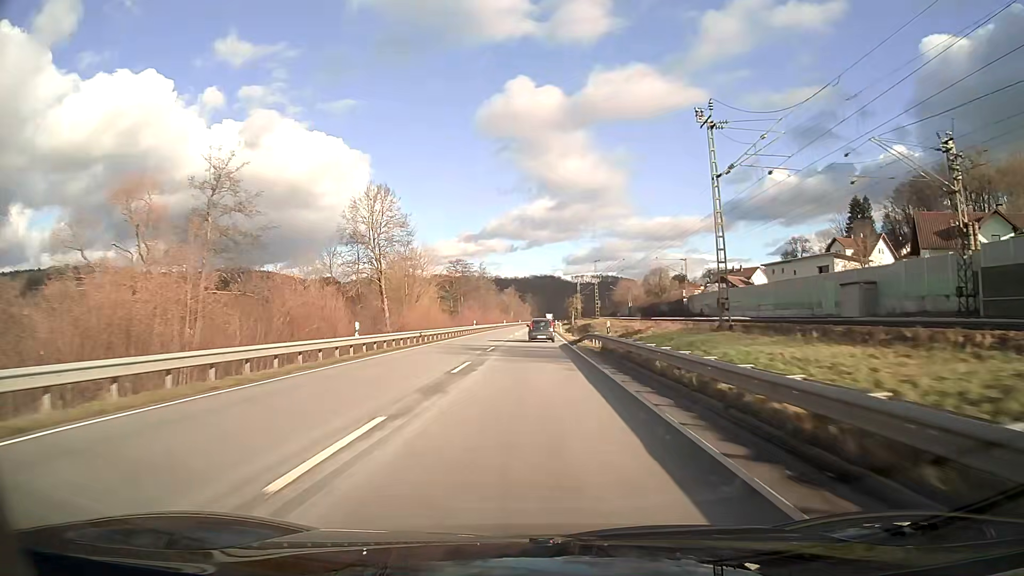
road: primary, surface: asphalt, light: Day
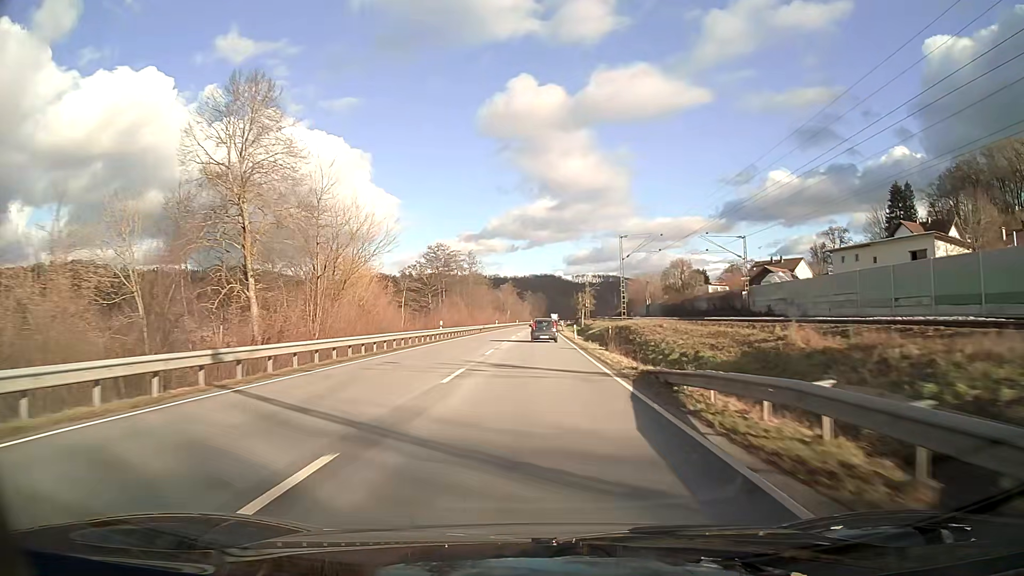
(0.0, +26.8) m; 0°
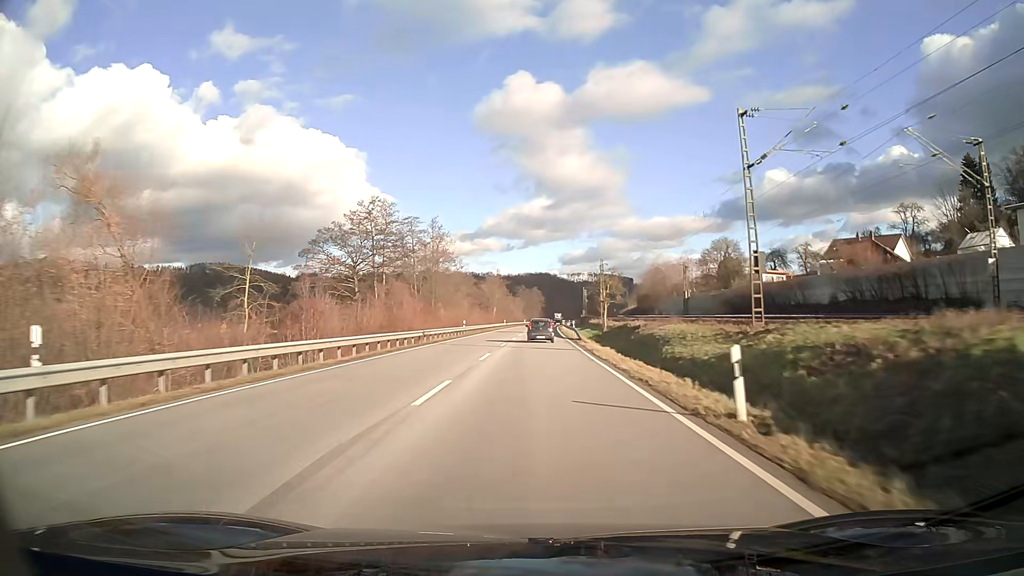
(+0.2, +40.2) m; 0°
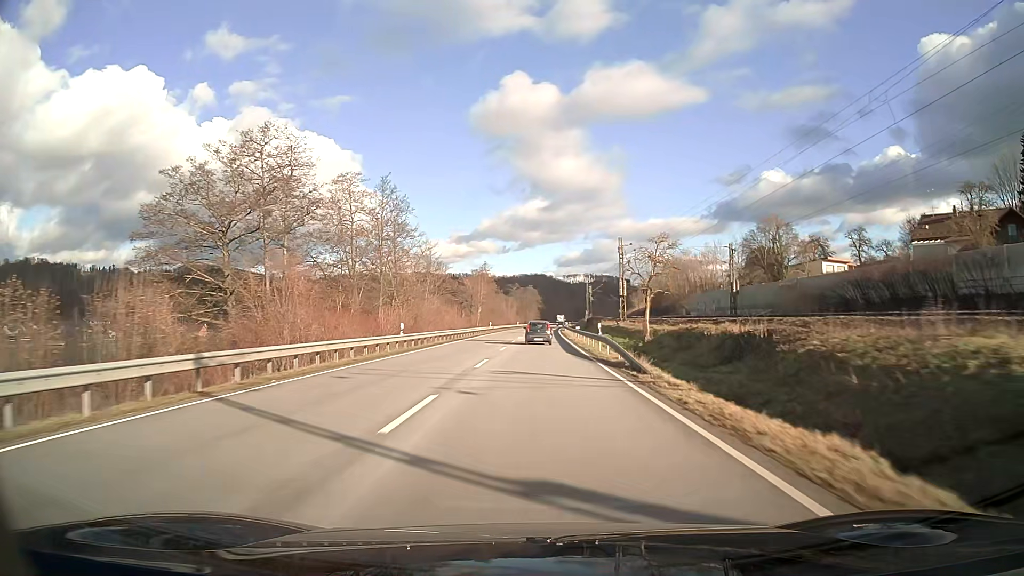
(+0.1, +26.8) m; 0°
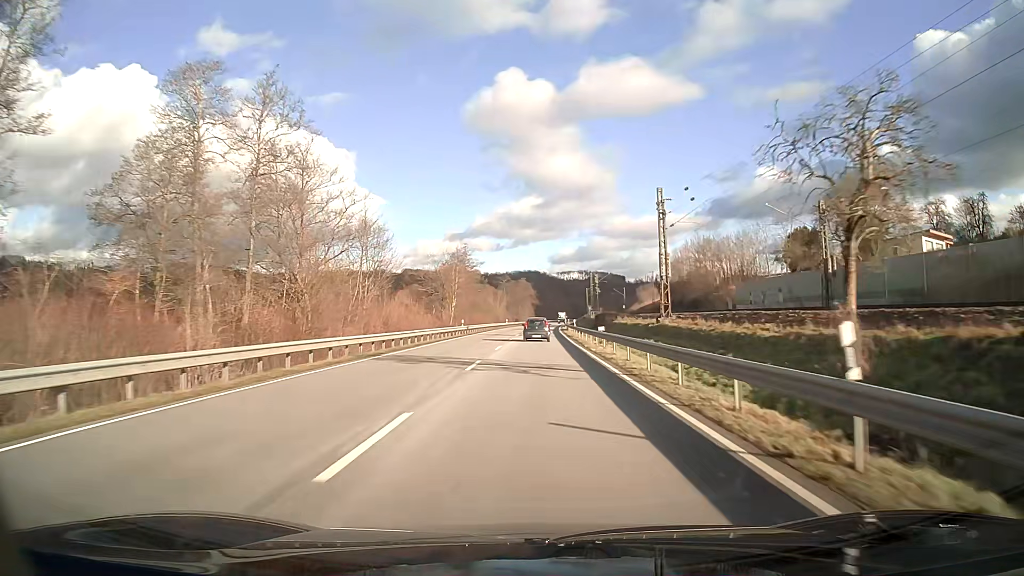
(+0.1, +26.8) m; +1°
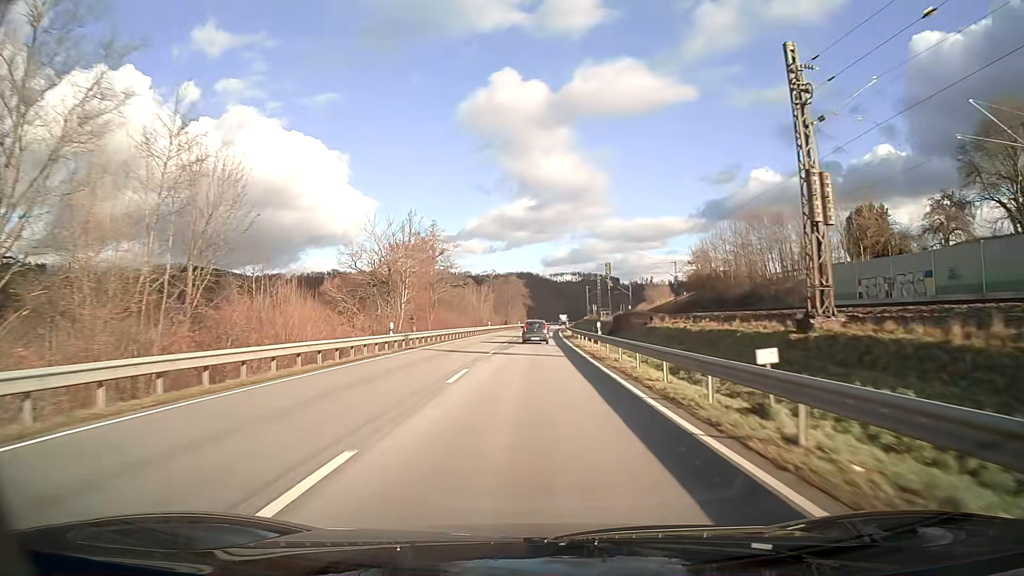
(+0.1, +26.9) m; +1°
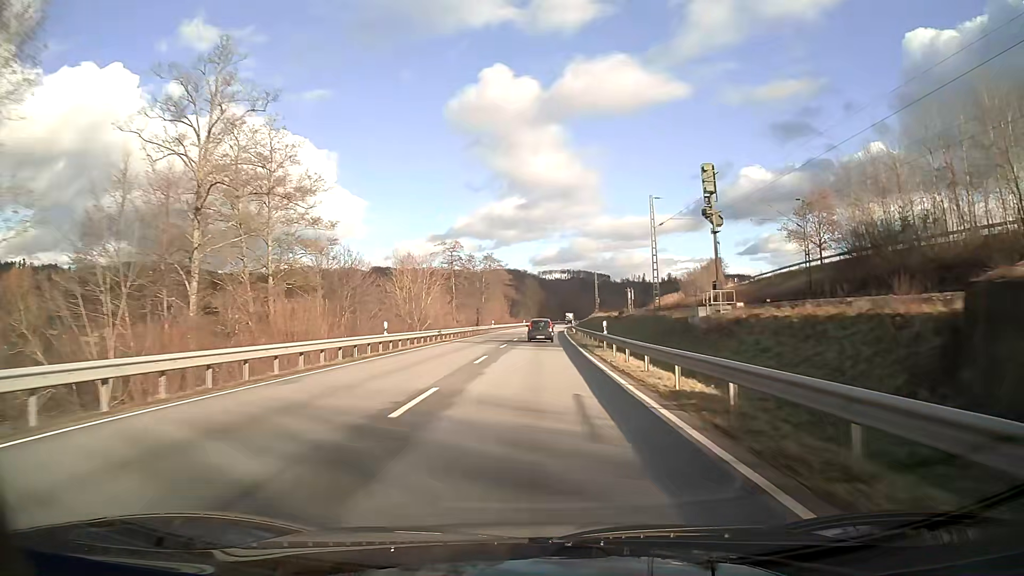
(+0.5, +54.0) m; +1°
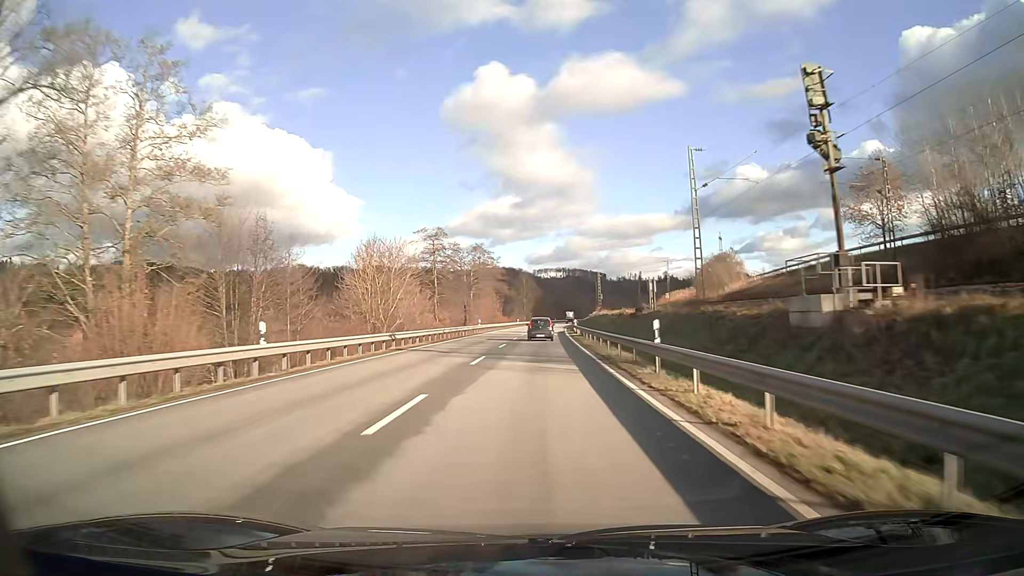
(+0.1, +13.6) m; 0°
